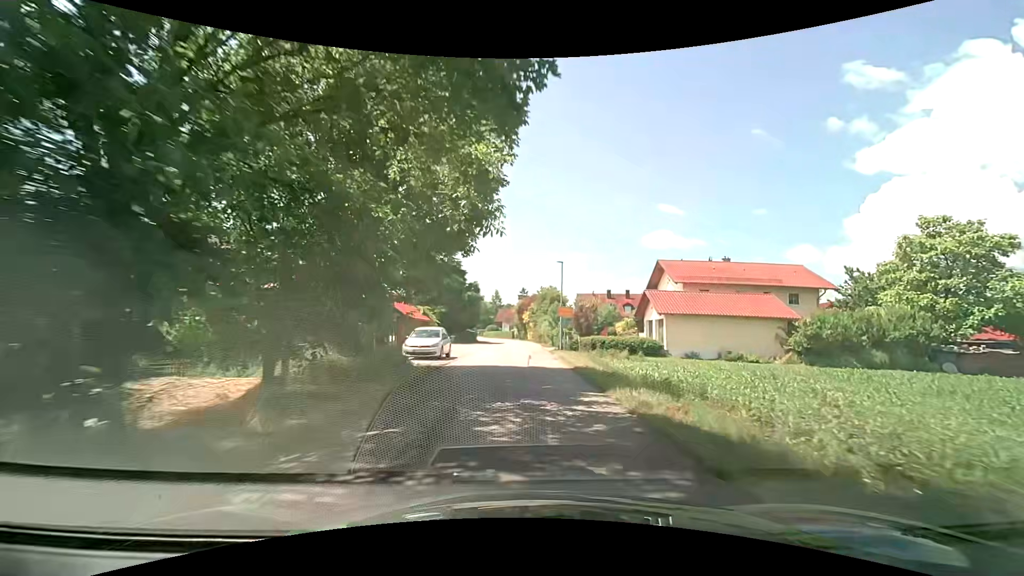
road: unclassified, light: Day
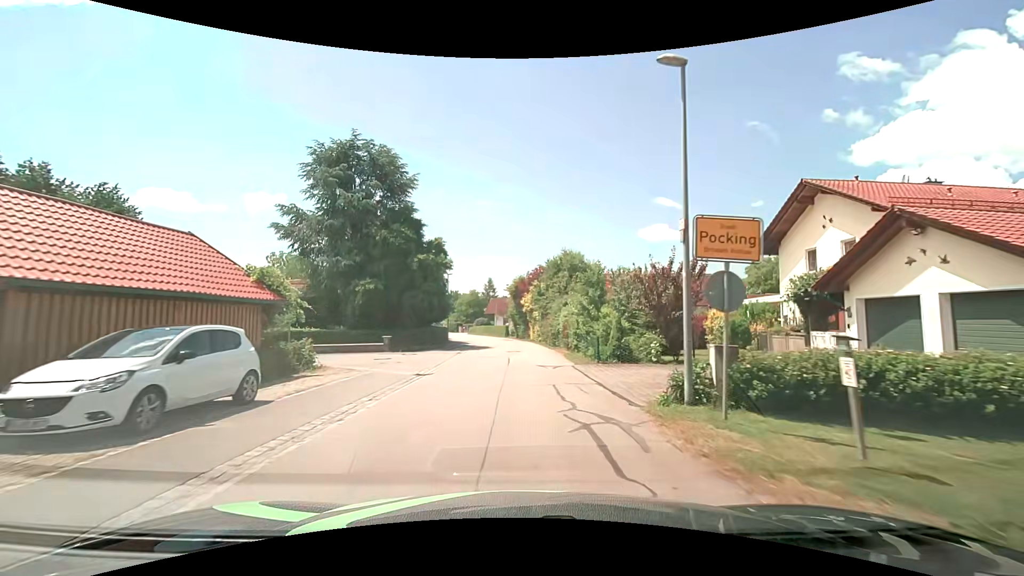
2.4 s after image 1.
(+0.1, +25.2) m; +1°
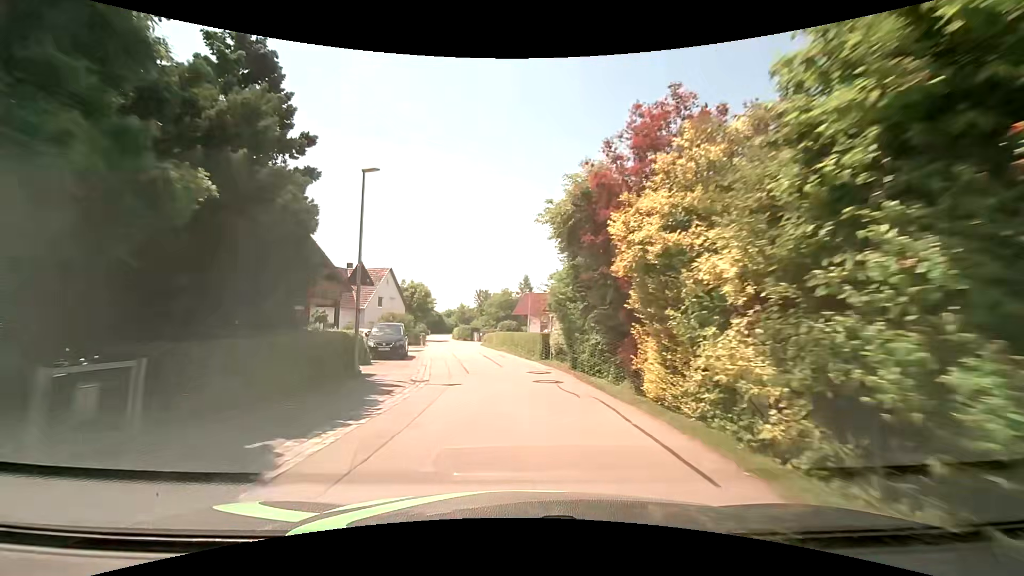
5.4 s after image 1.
(-0.5, +31.0) m; -4°
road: residential
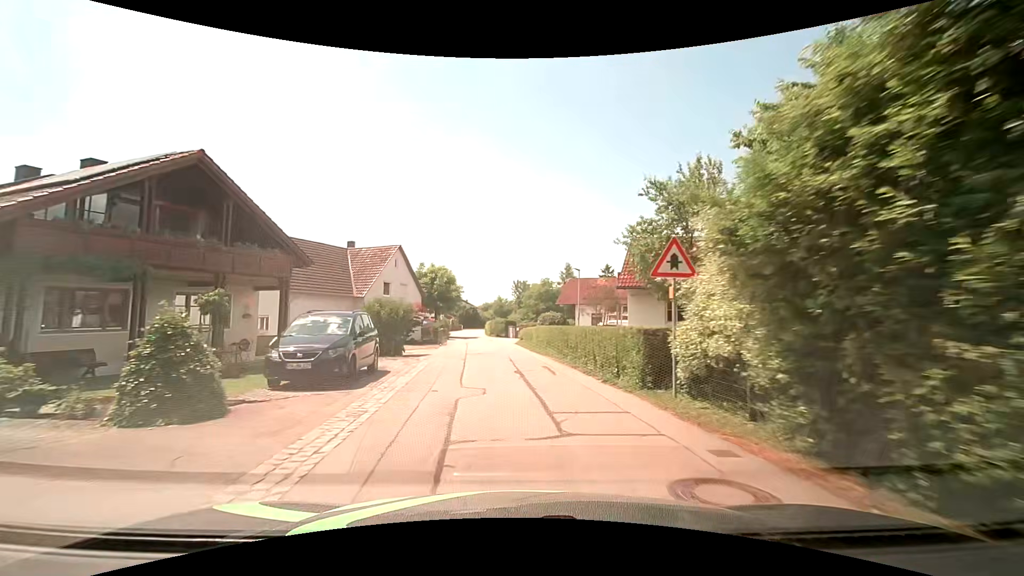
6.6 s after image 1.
(-0.5, +12.4) m; -5°
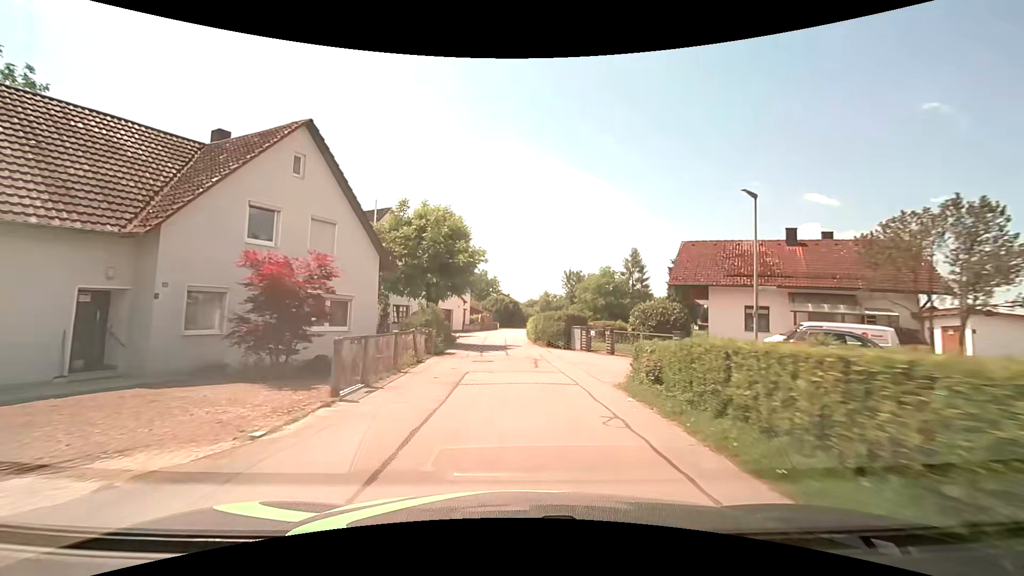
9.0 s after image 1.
(-1.0, +25.7) m; -5°
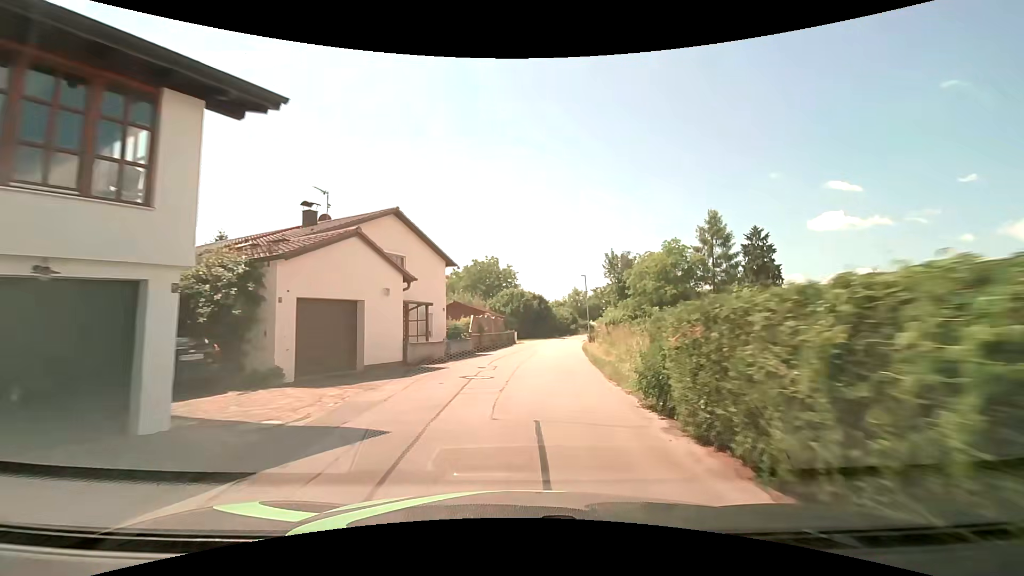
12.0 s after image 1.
(-0.6, +33.3) m; -2°
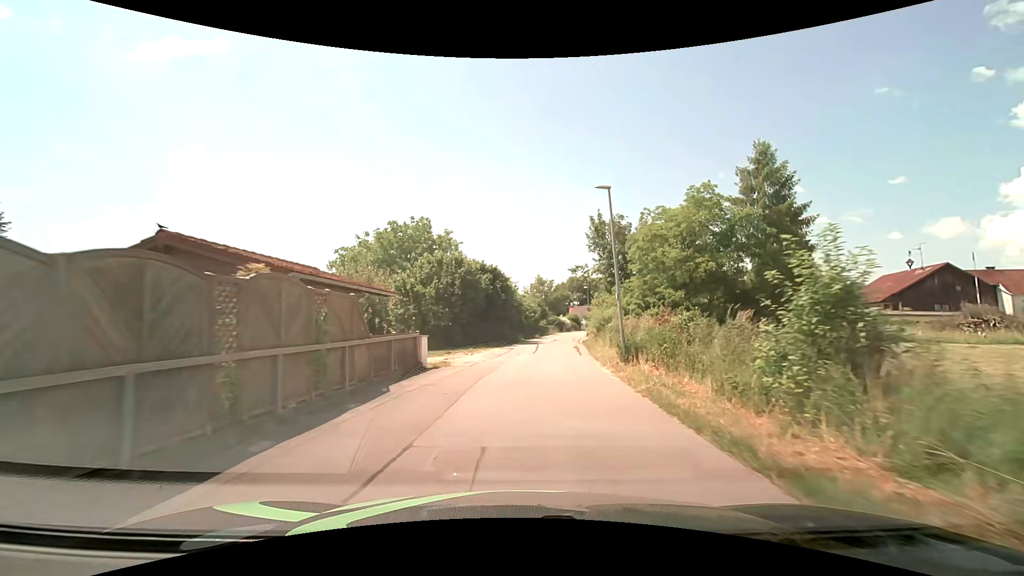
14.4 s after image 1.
(+1.1, +27.2) m; +5°
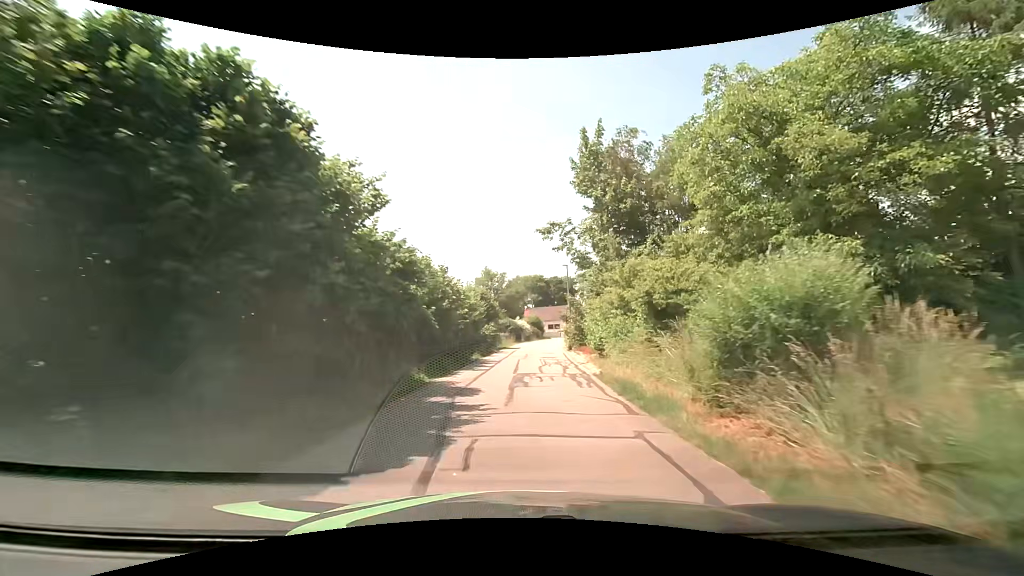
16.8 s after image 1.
(+1.3, +27.4) m; +5°
